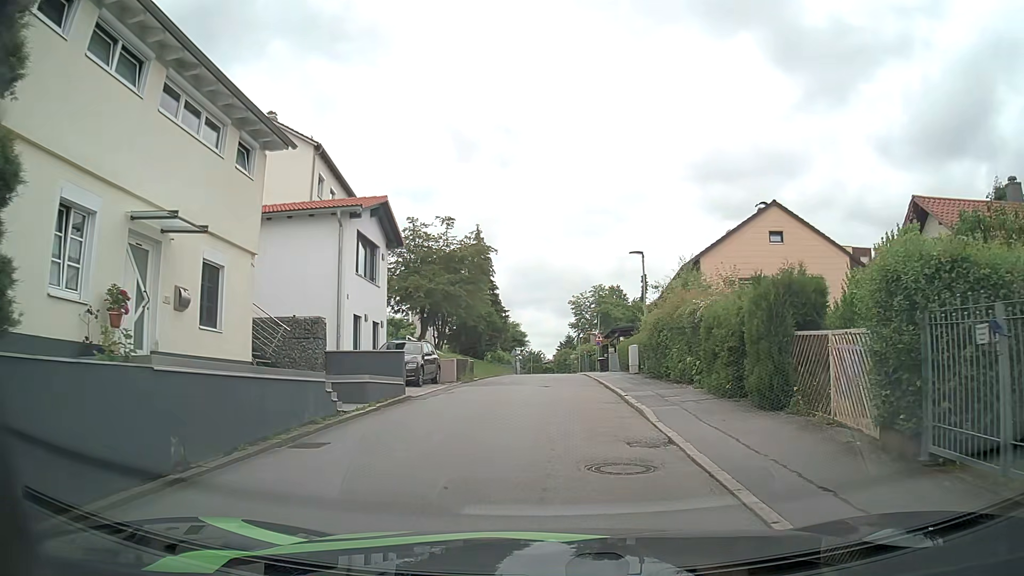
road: residential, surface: asphalt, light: Day
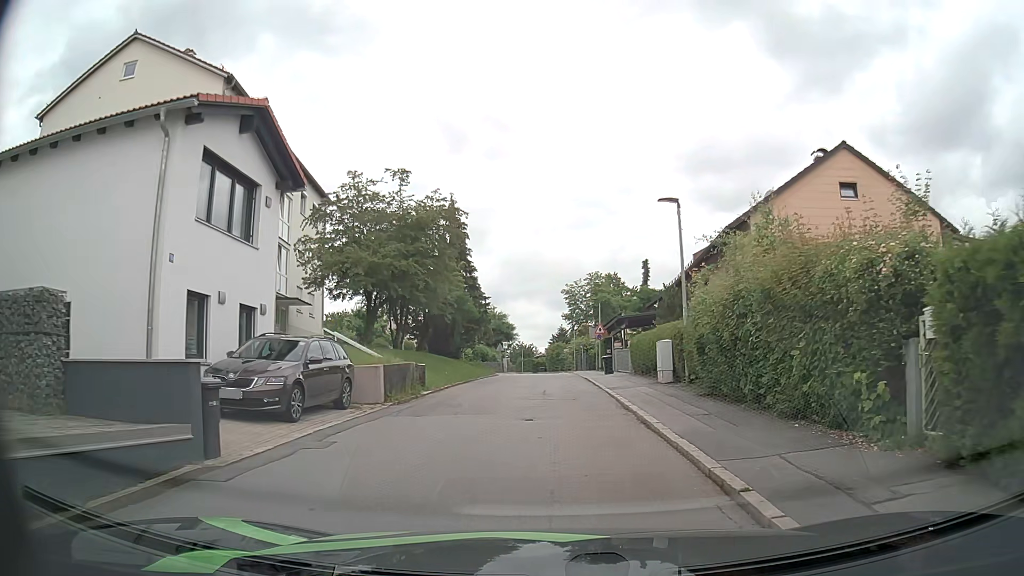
(0.0, +10.1) m; -1°
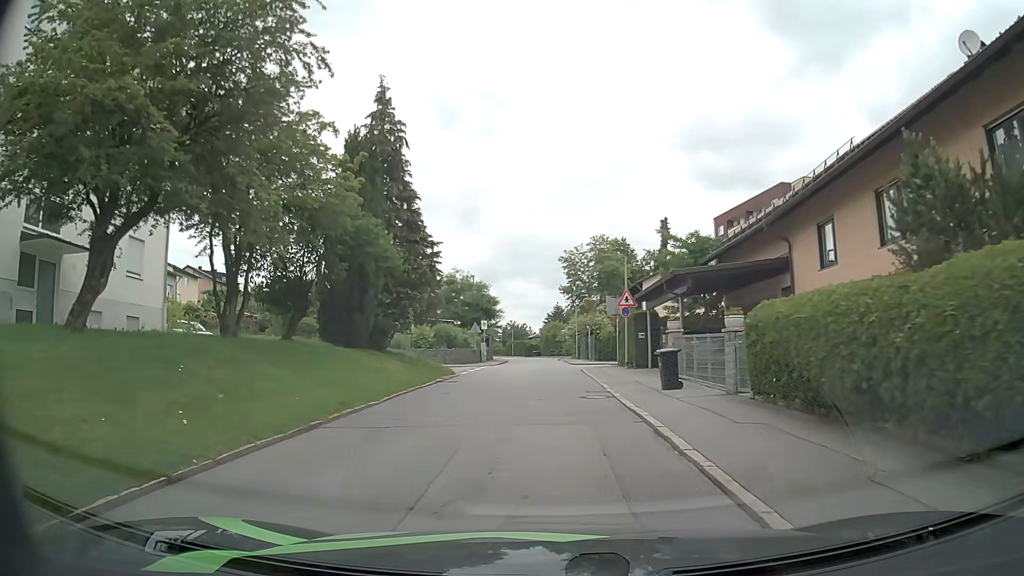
(+0.4, +18.6) m; +2°
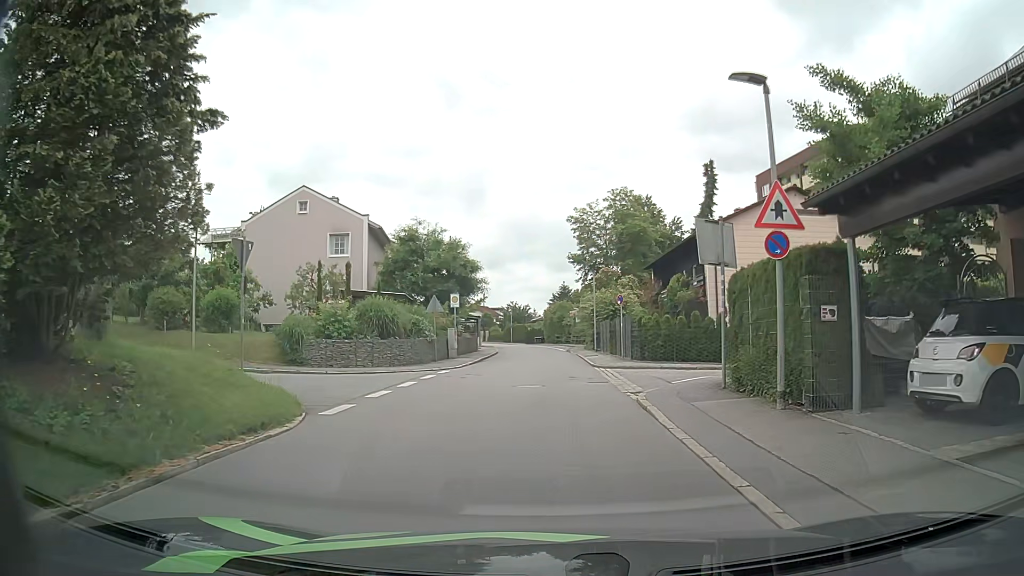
(-0.2, +18.6) m; -1°
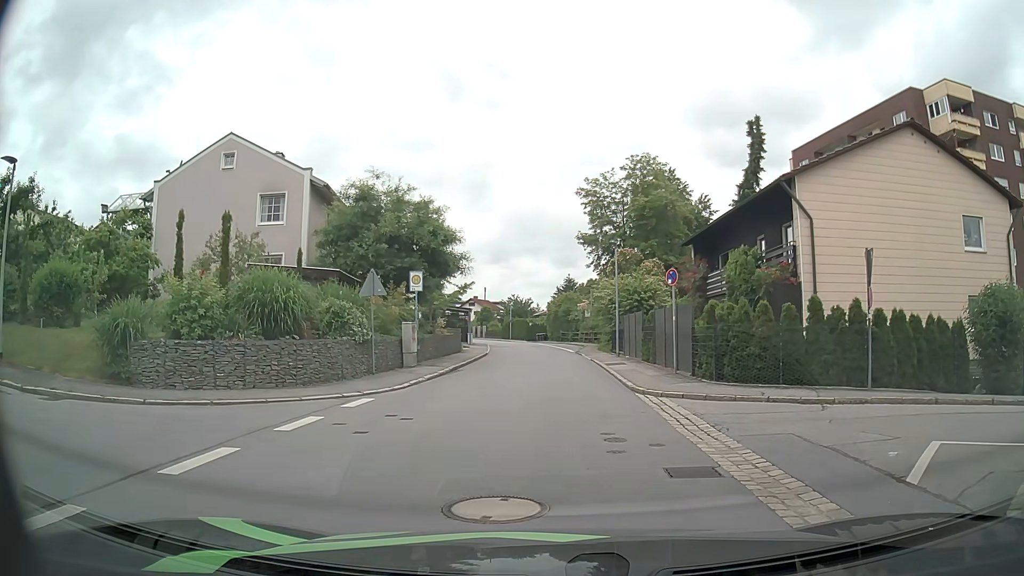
(-0.1, +11.0) m; 0°
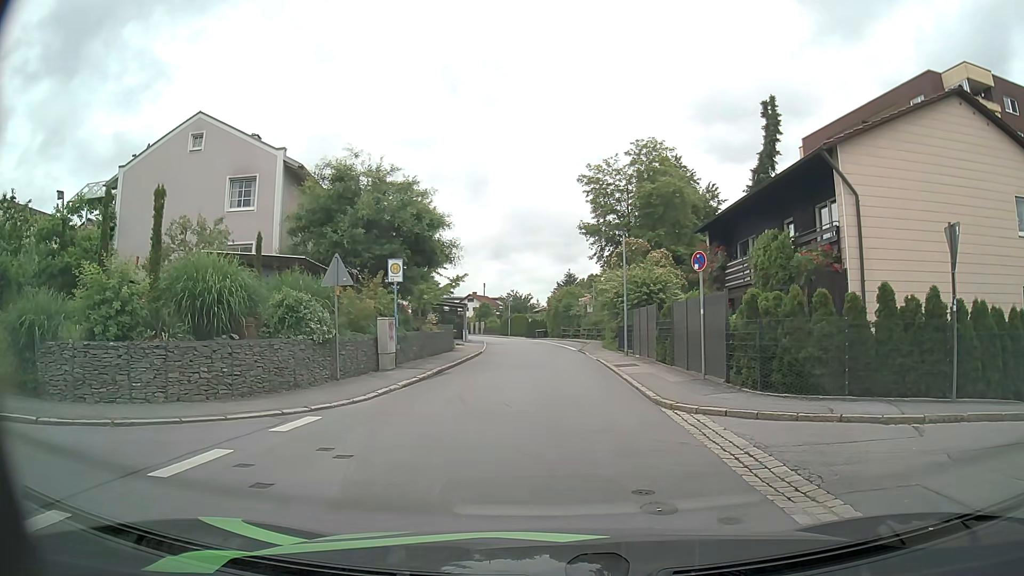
(0.0, +3.2) m; -1°
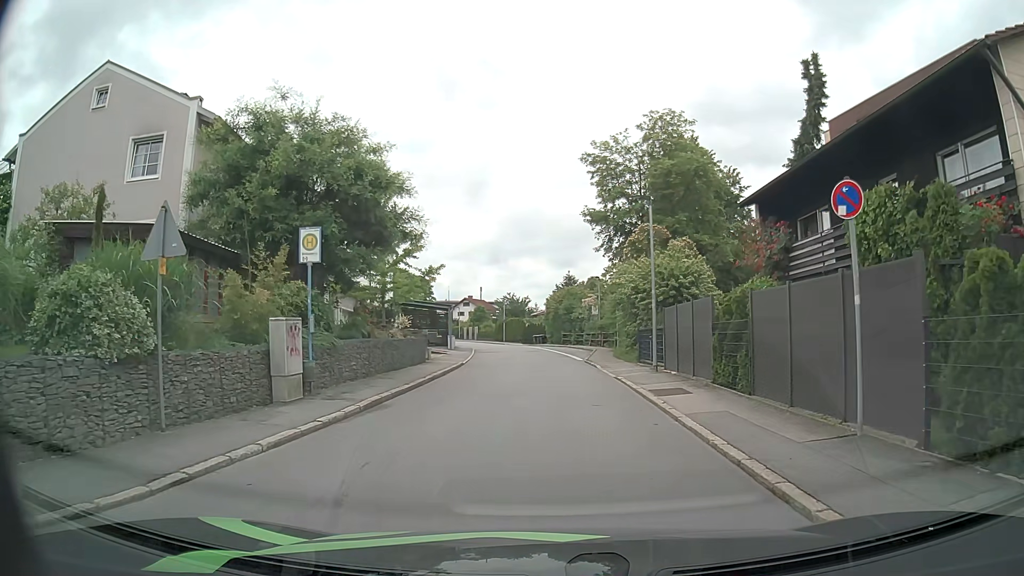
(+0.2, +7.9) m; +1°
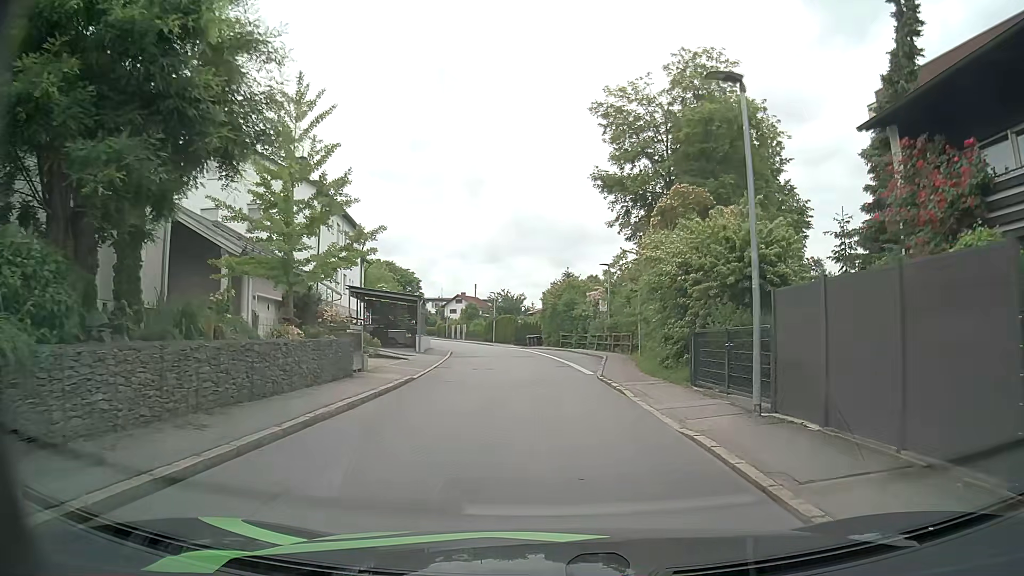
(+0.1, +10.3) m; 0°
(0, +10) (0, +20) (-1, +30) (-2, +40) (-3, +50) (-5, +60) (-8, +69) (-11, +79) (-14, +88) (-17, +98) m
